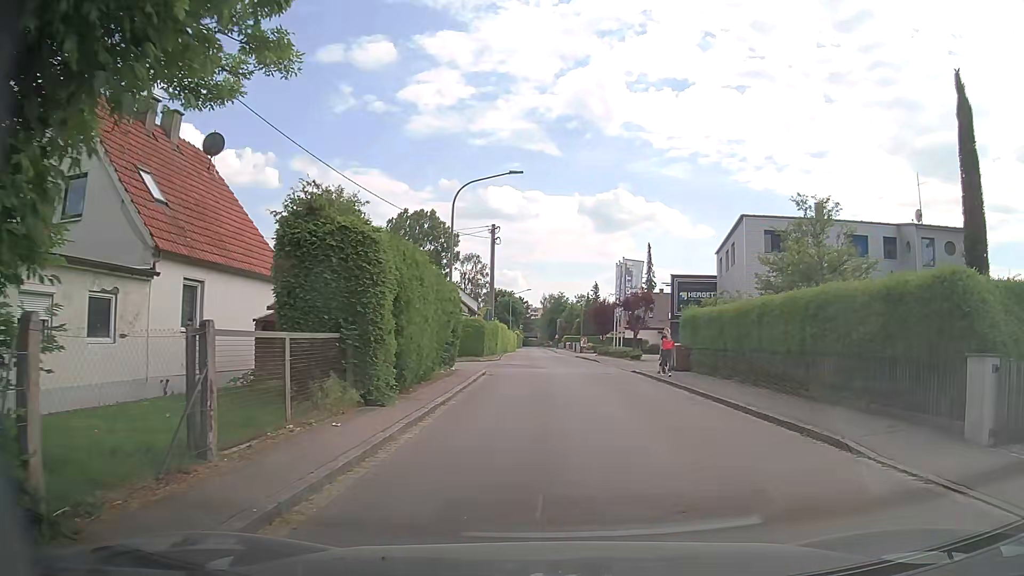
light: Day
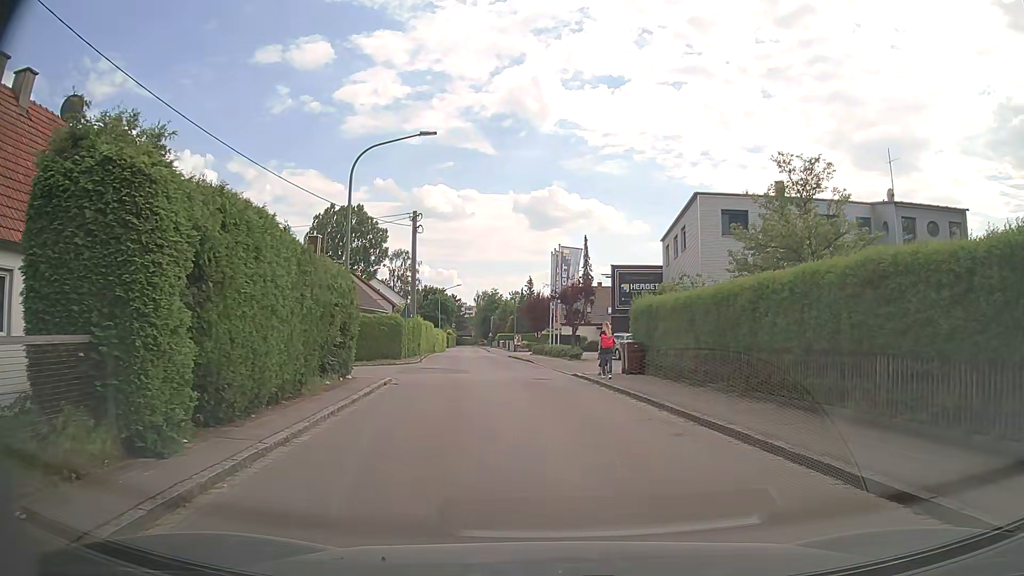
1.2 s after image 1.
(+0.3, +5.2) m; +5°
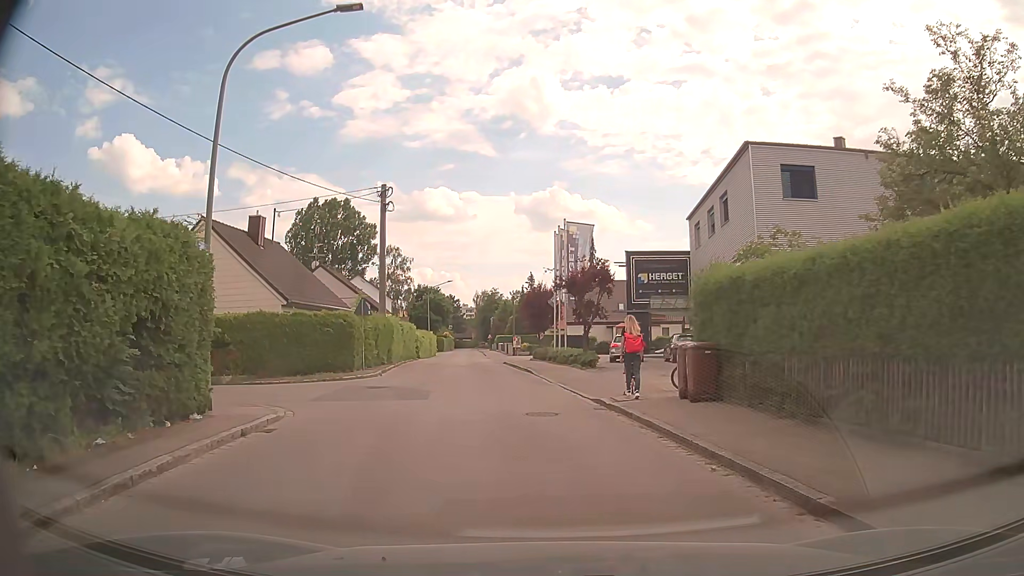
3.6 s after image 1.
(0.0, +9.3) m; 0°
(0, +10) (-4, +19) (-14, +21) (-24, +22) (-34, +23) (-44, +23) (-54, +23) (-64, +23) (-73, +20) (-83, +17) m
